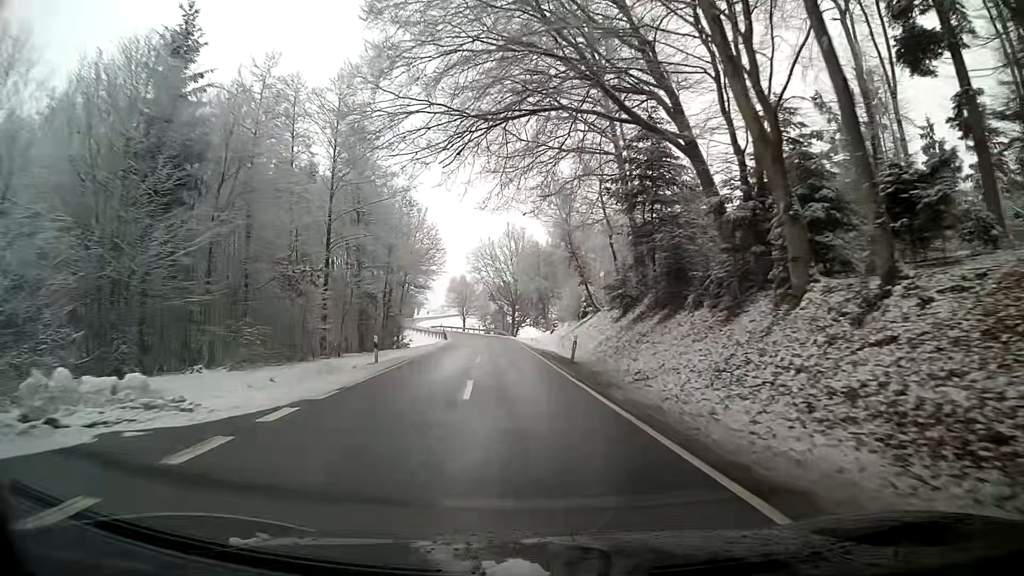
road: tertiary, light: Day
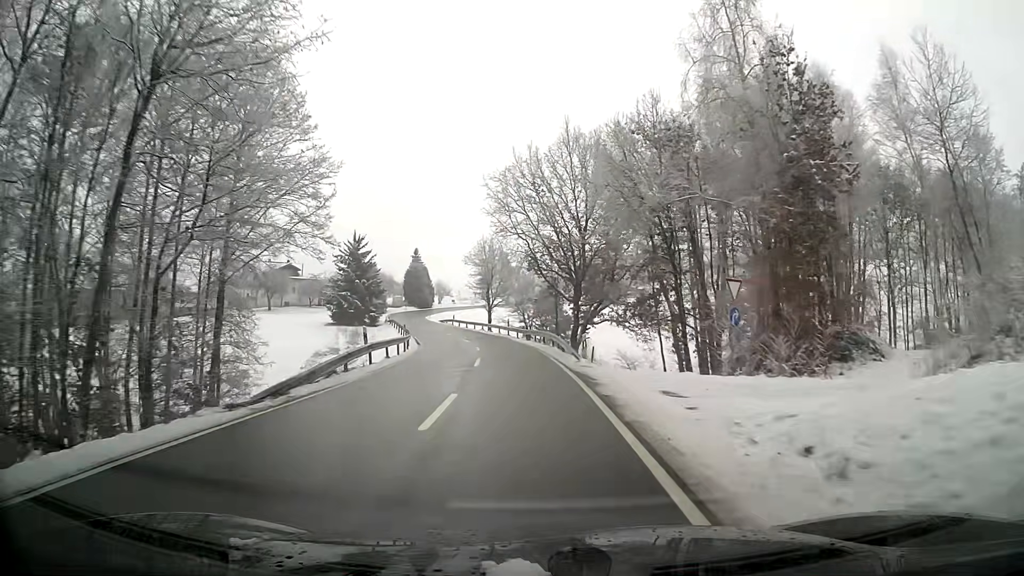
(-2.1, +51.3) m; -4°
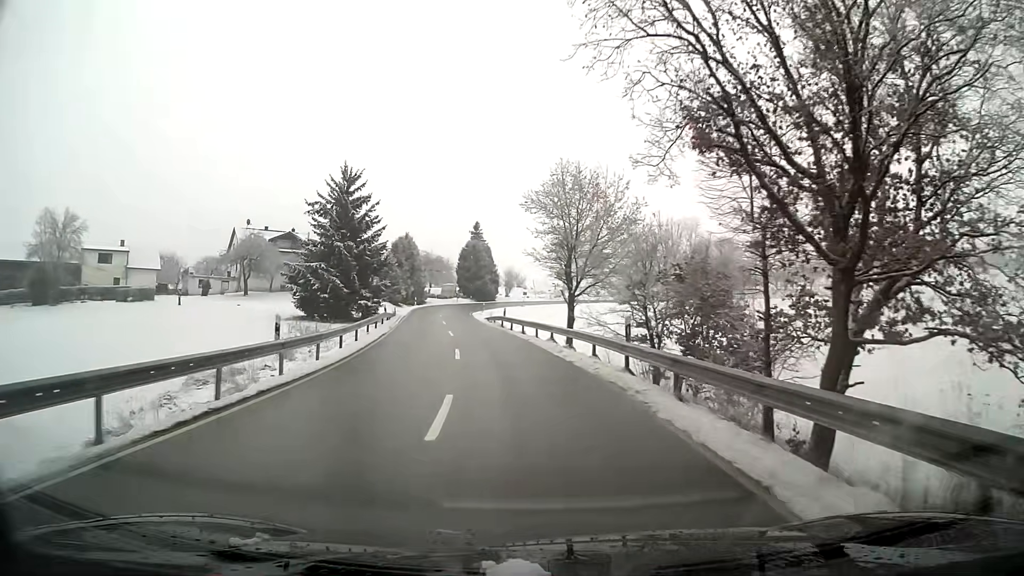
(-2.2, +36.3) m; -8°
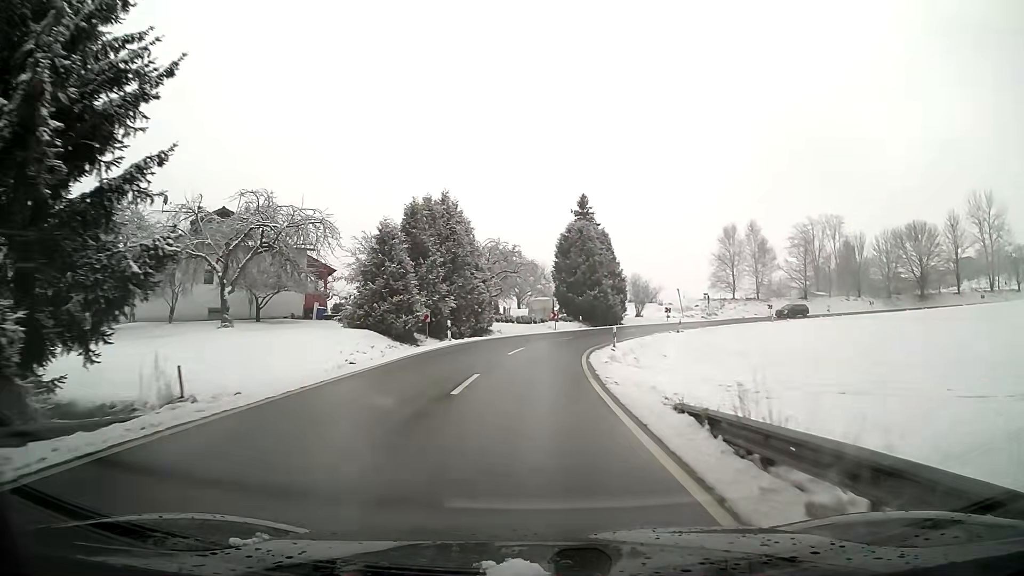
(-3.8, +42.9) m; -8°
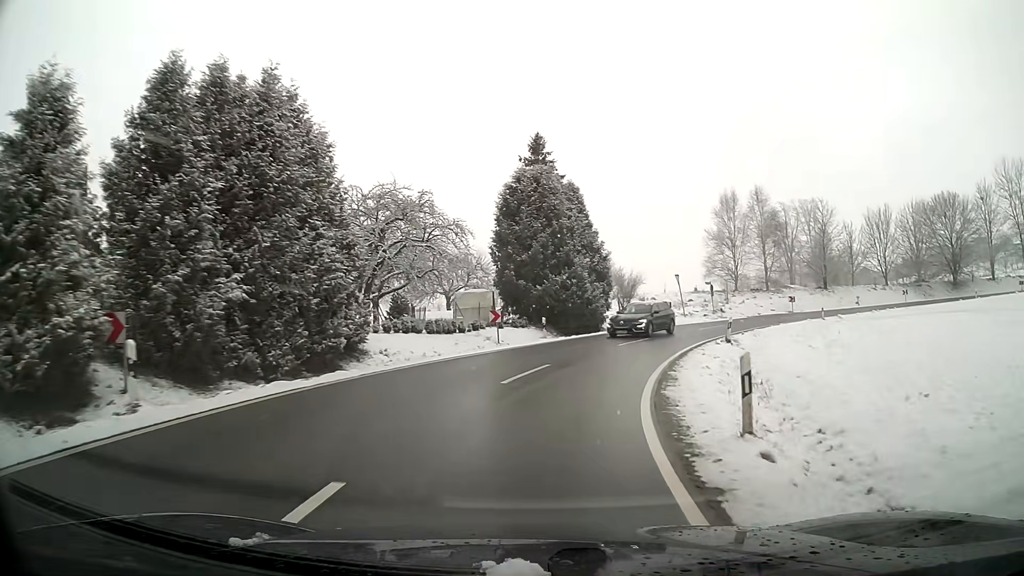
(+1.0, +22.4) m; +7°
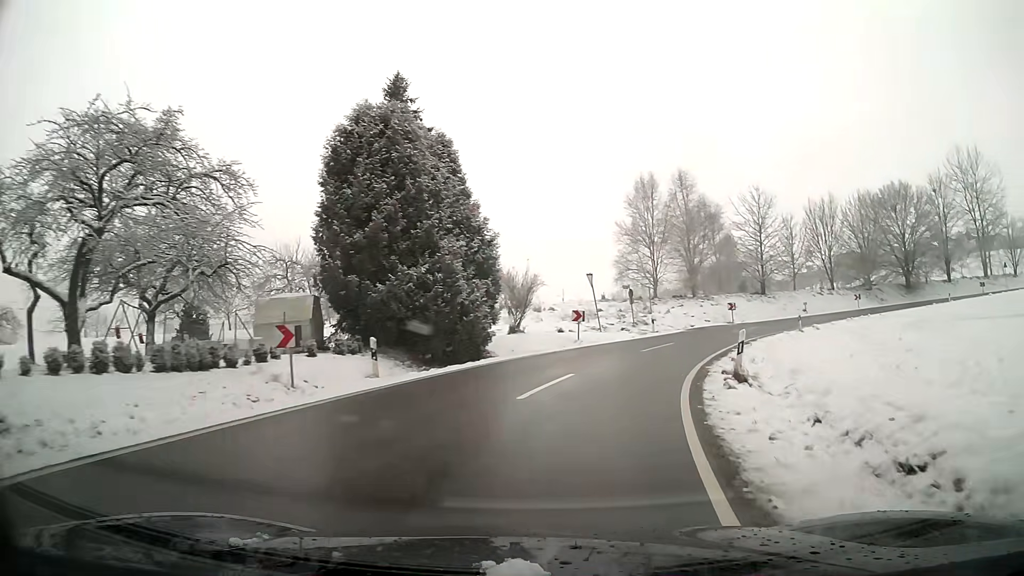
(+1.1, +13.3) m; +10°
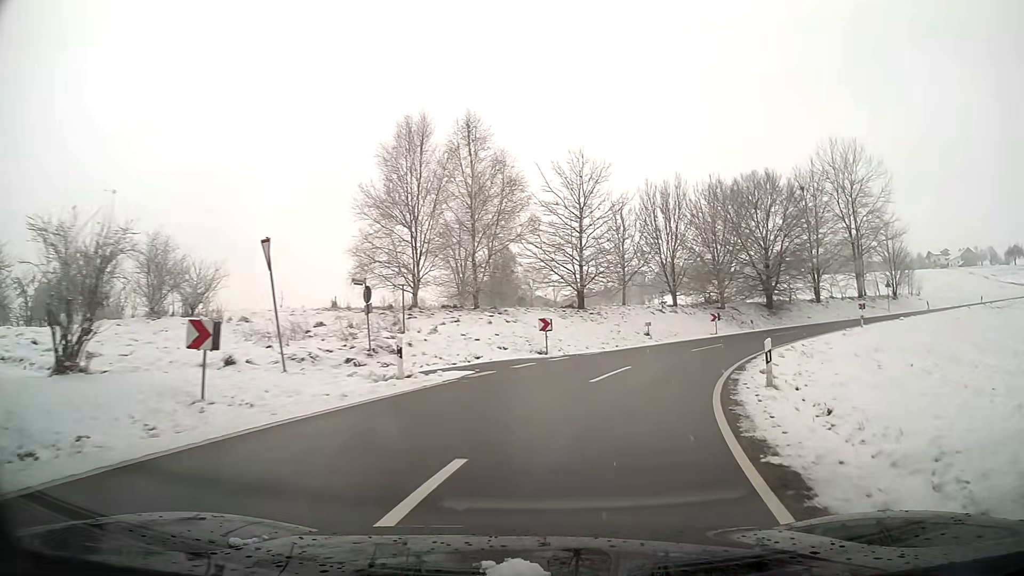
(+3.5, +19.5) m; +21°
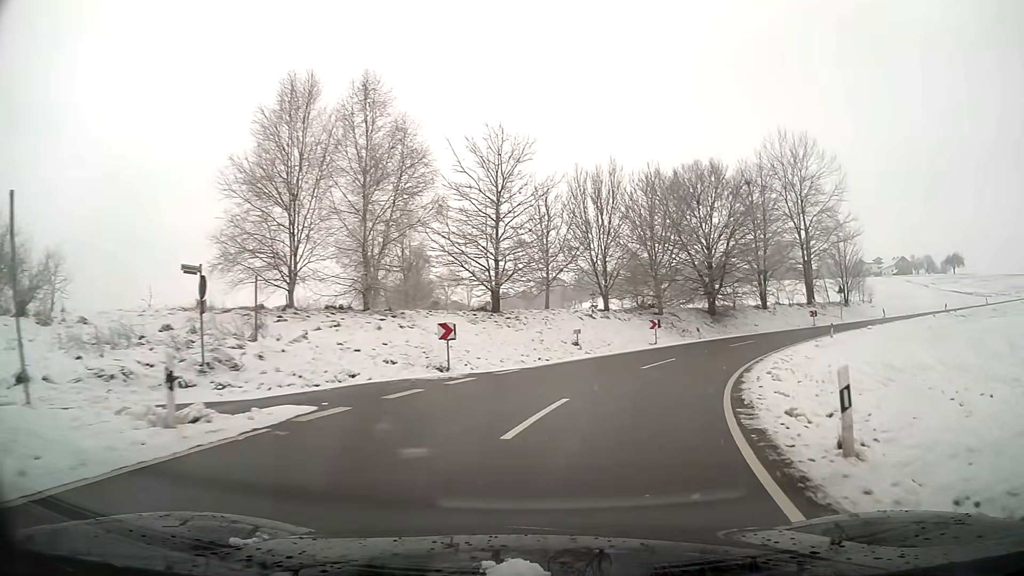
(+0.4, +6.7) m; +7°
(+1, +10) (+4, +19) (+8, +28) (+14, +36) (+21, +44) (+29, +50) (+37, +56) (+46, +61) (+54, +67) (+62, +72) m
